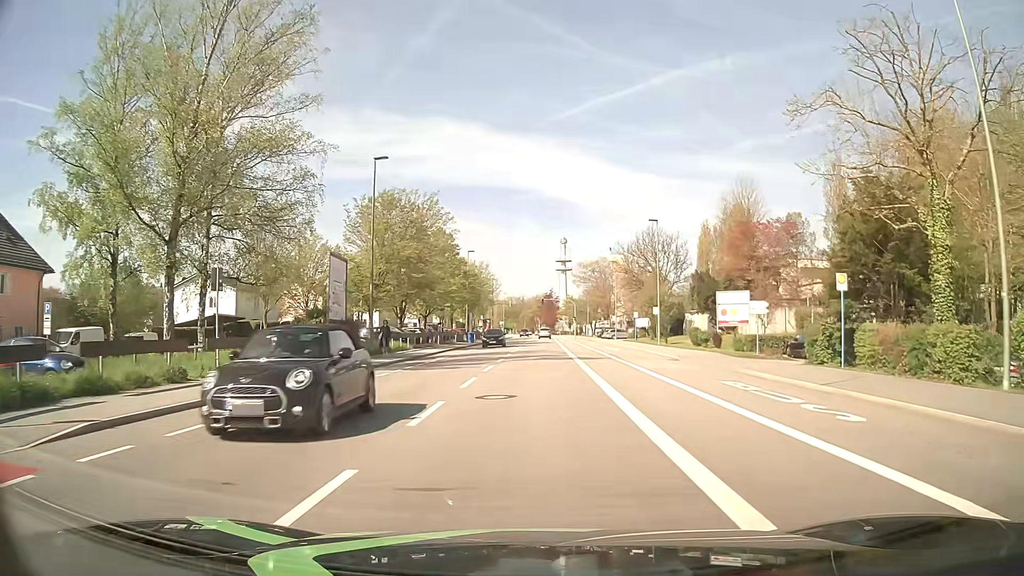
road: tertiary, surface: asphalt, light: Day
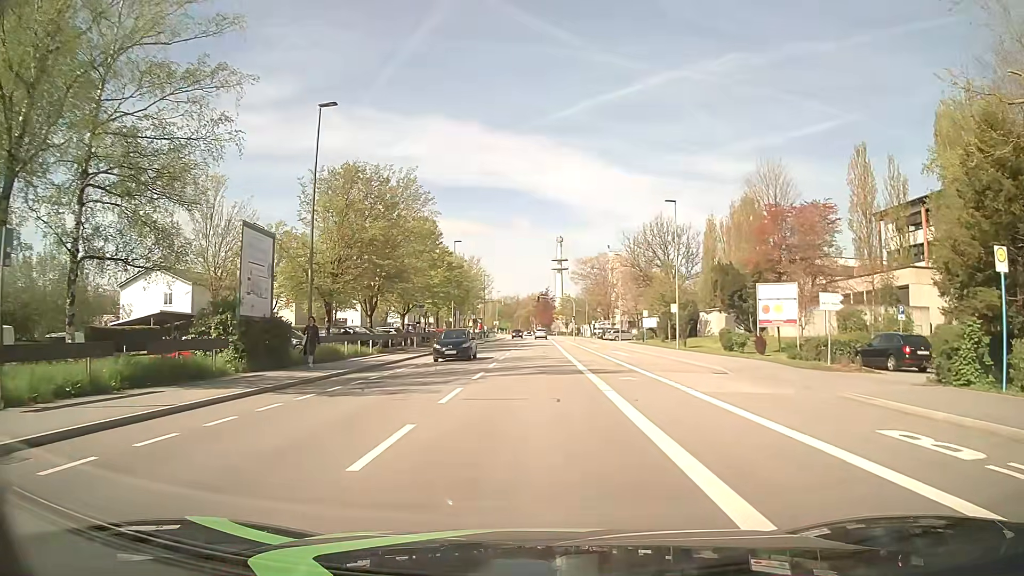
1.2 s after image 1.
(+0.1, +9.0) m; 0°
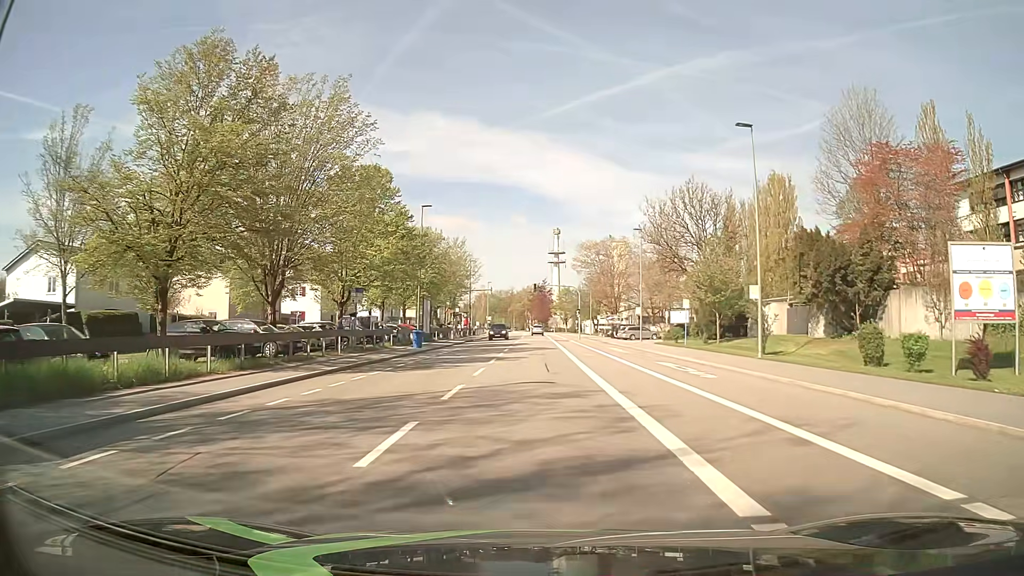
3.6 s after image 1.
(+0.2, +17.9) m; +1°
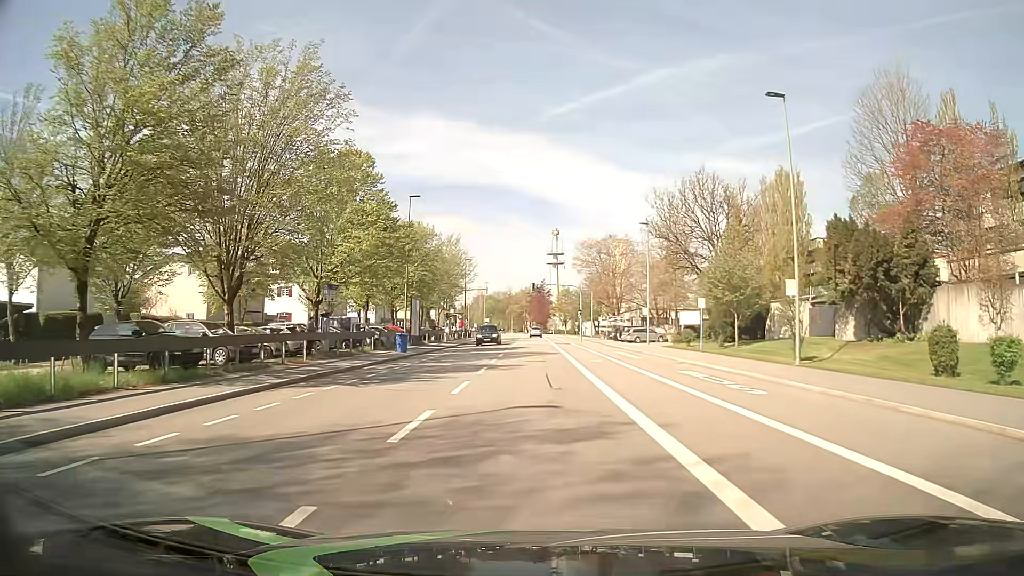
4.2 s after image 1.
(0.0, +4.5) m; -1°
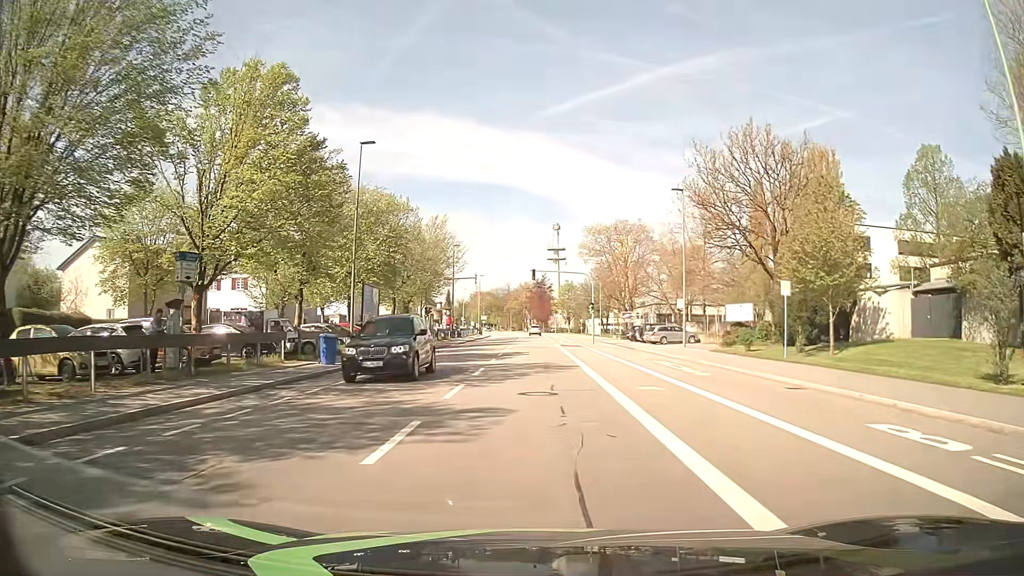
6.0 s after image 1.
(+0.2, +13.5) m; +1°
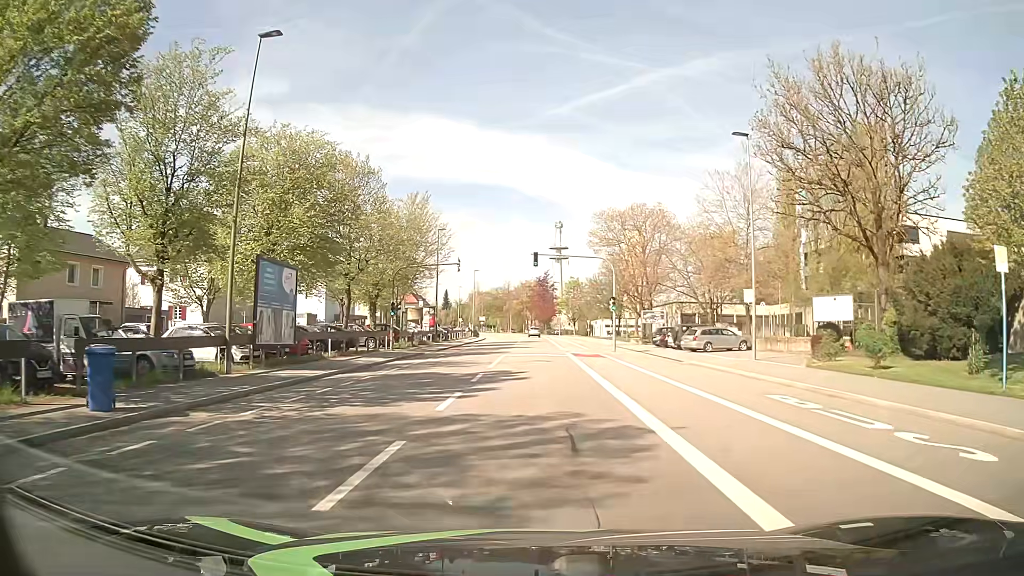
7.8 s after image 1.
(-0.1, +13.5) m; 0°
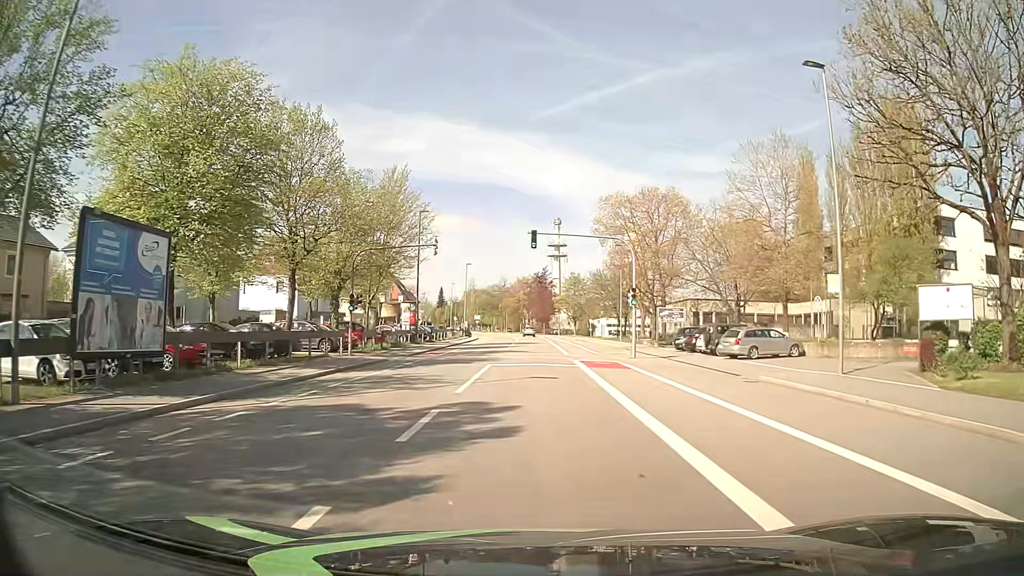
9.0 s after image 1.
(0.0, +9.0) m; 0°
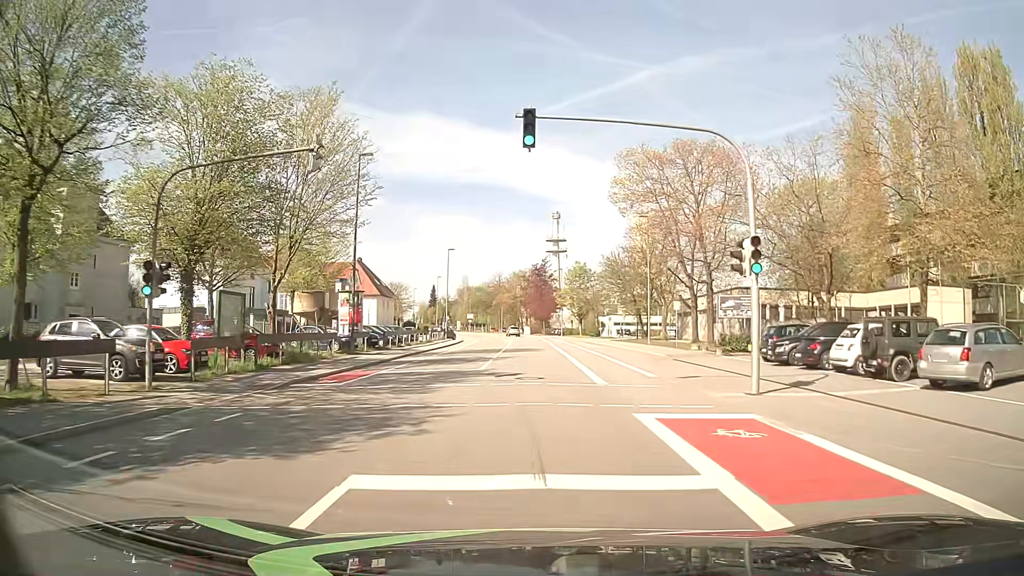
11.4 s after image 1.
(+0.3, +18.1) m; +1°
(0, +10) (0, +20) (0, +30) (0, +40) (0, +50) (0, +60) (0, +70) (0, +80) (-1, +90) (-2, +100) m
